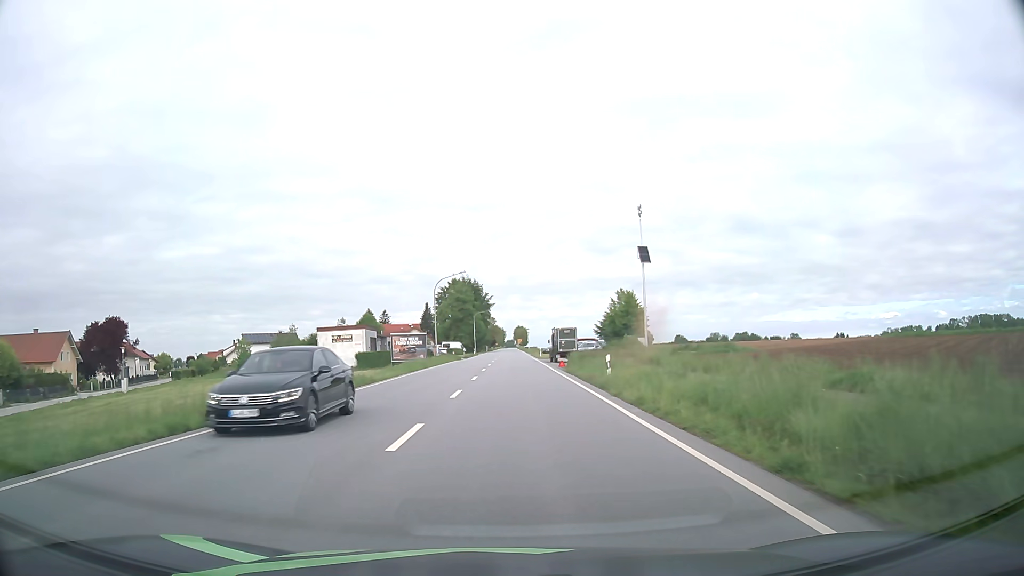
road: primary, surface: asphalt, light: Day
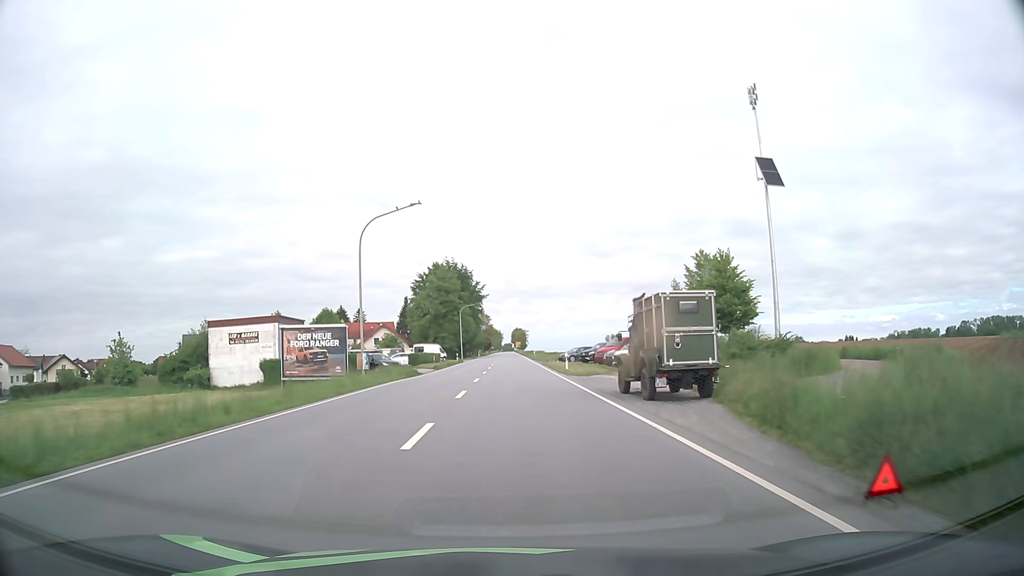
(0.0, +36.1) m; 0°
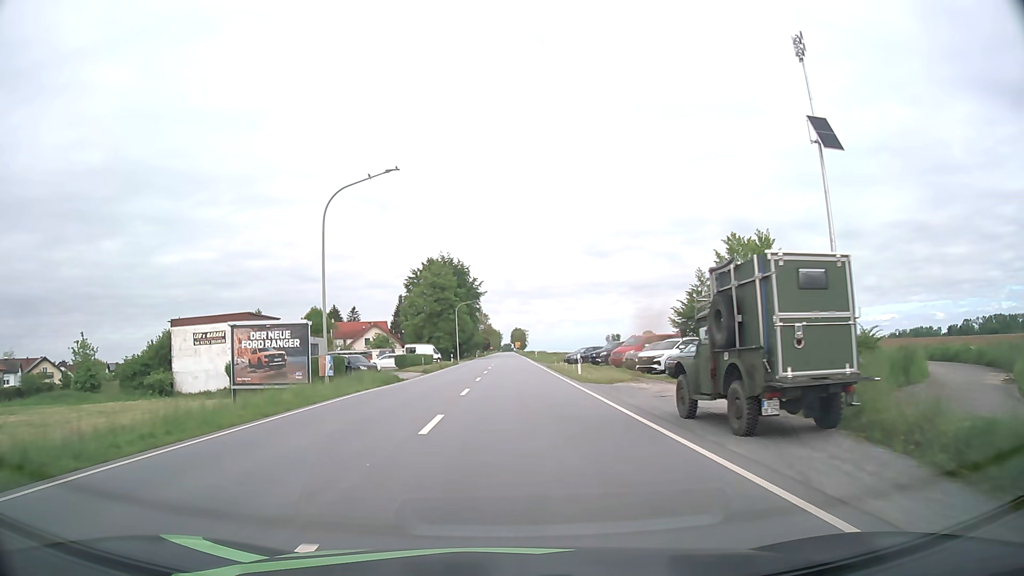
(0.0, +7.3) m; 0°
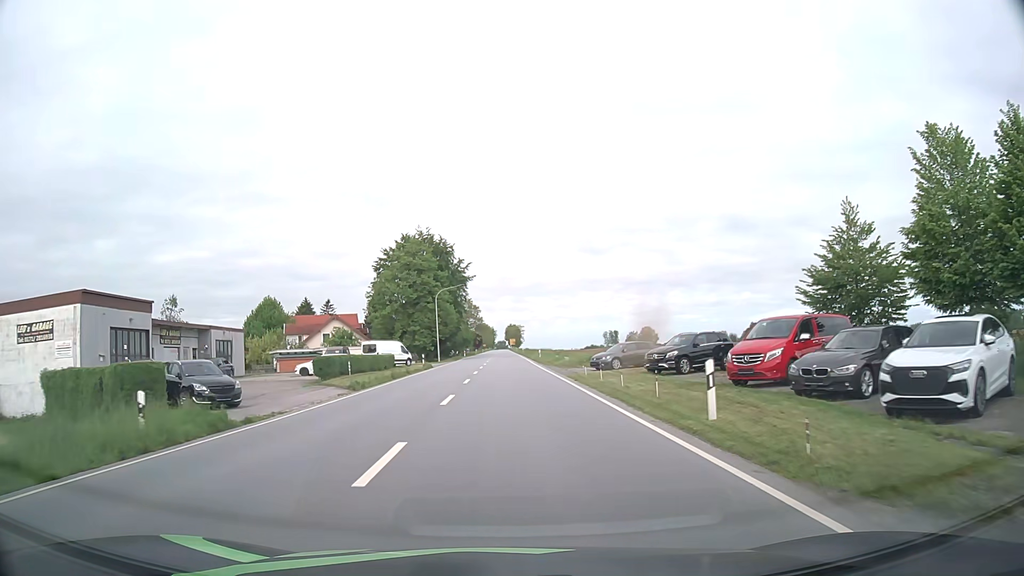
(+0.1, +22.3) m; +1°
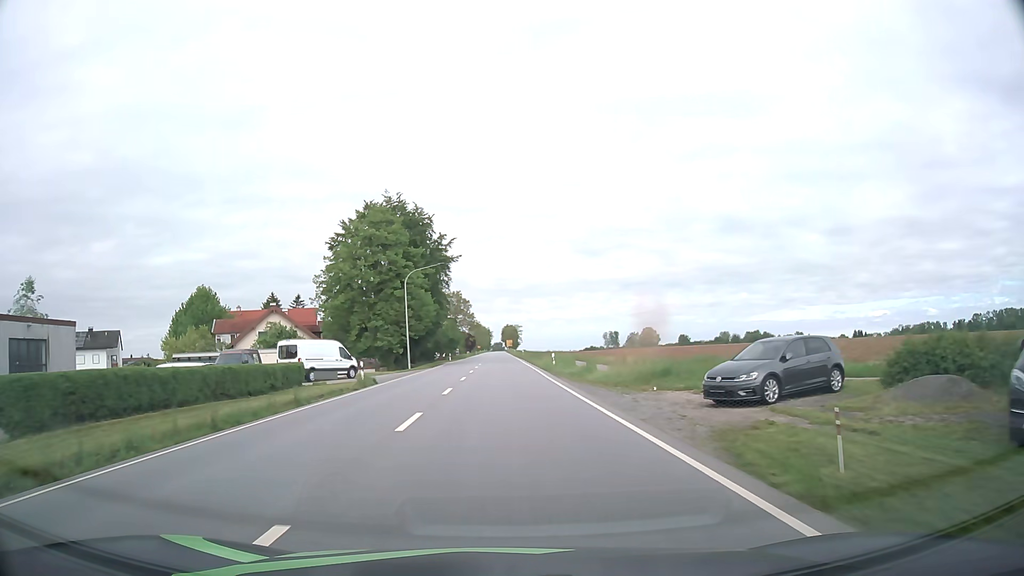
(+0.1, +22.6) m; 0°
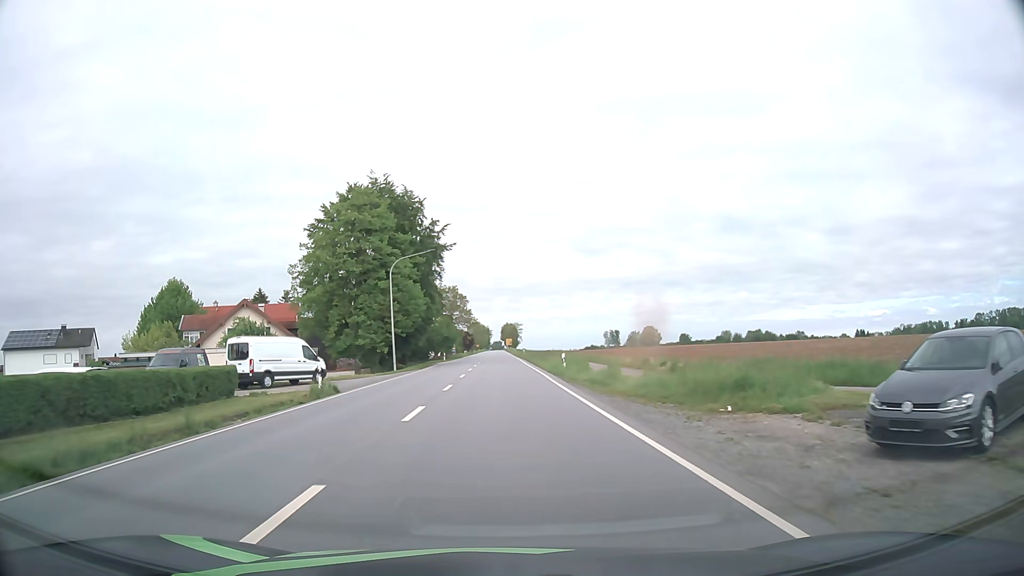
(0.0, +7.6) m; 0°
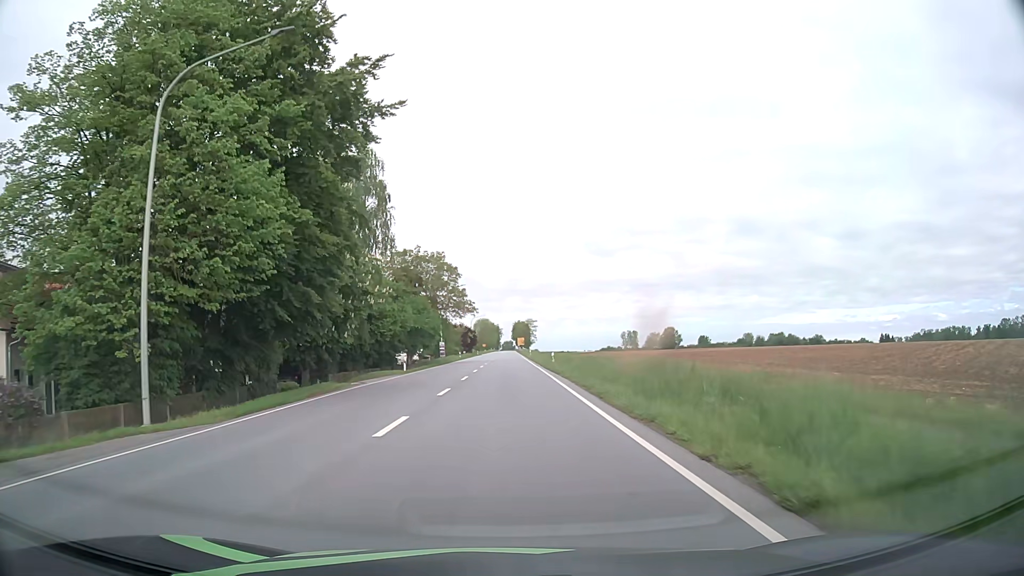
(-0.2, +38.6) m; -1°
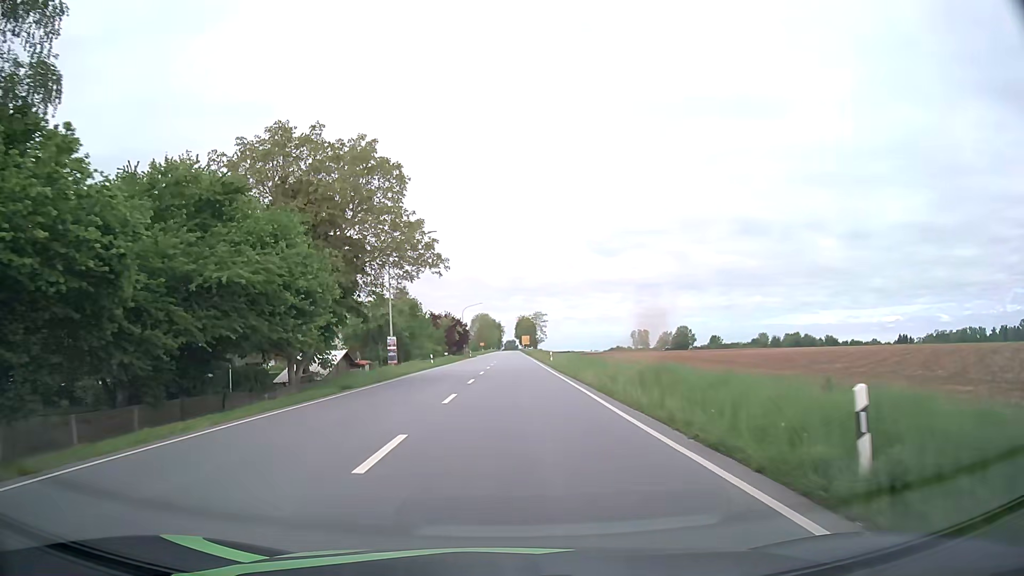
(-0.2, +39.2) m; 0°
(0, +10) (0, +20) (0, +30) (0, +40) (0, +50) (0, +60) (+1, +70) (+1, +80) (+1, +90) (+1, +100) m
